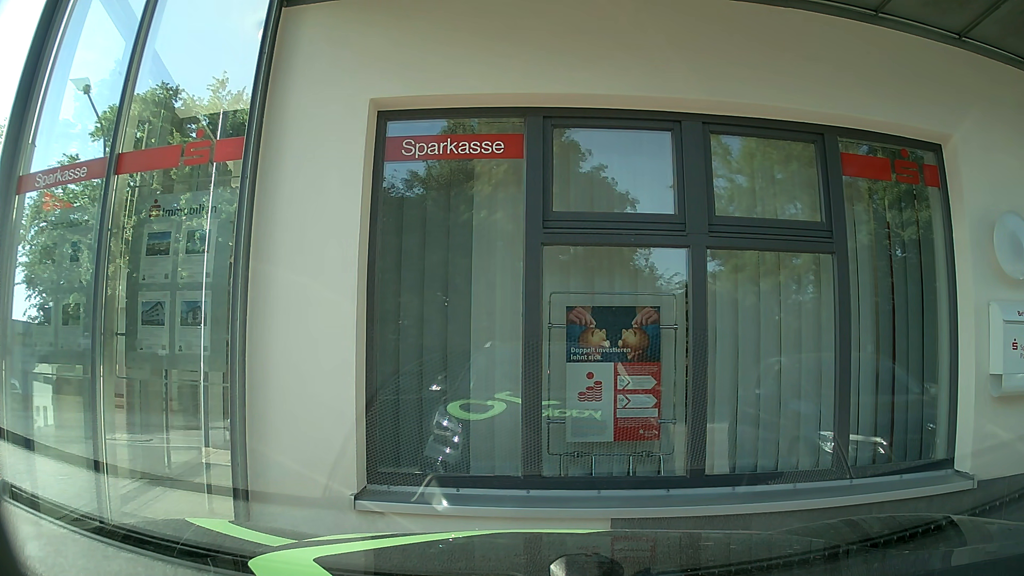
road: unclassified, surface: asphalt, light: Day
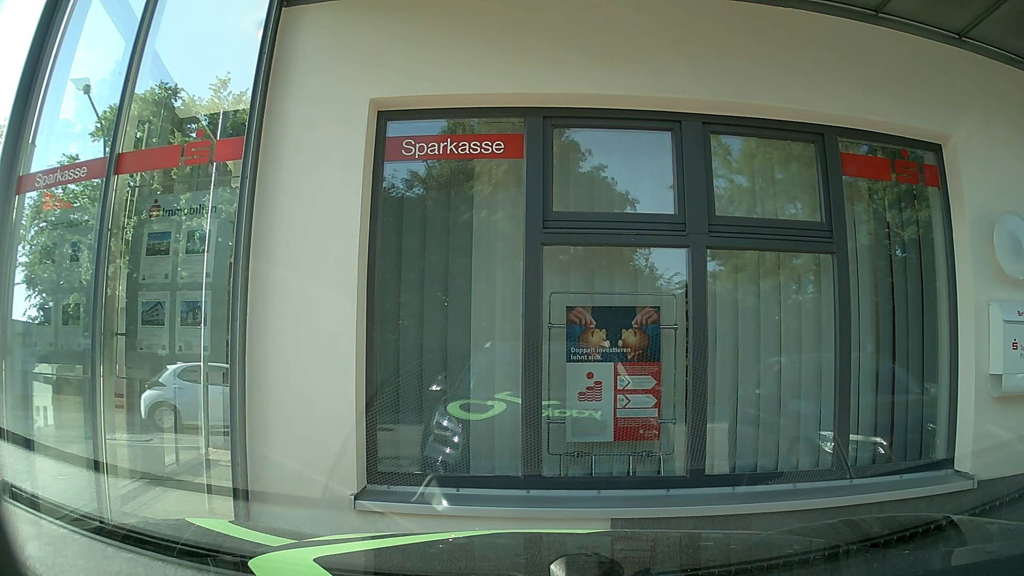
(0.0, 0.0) m; 0°
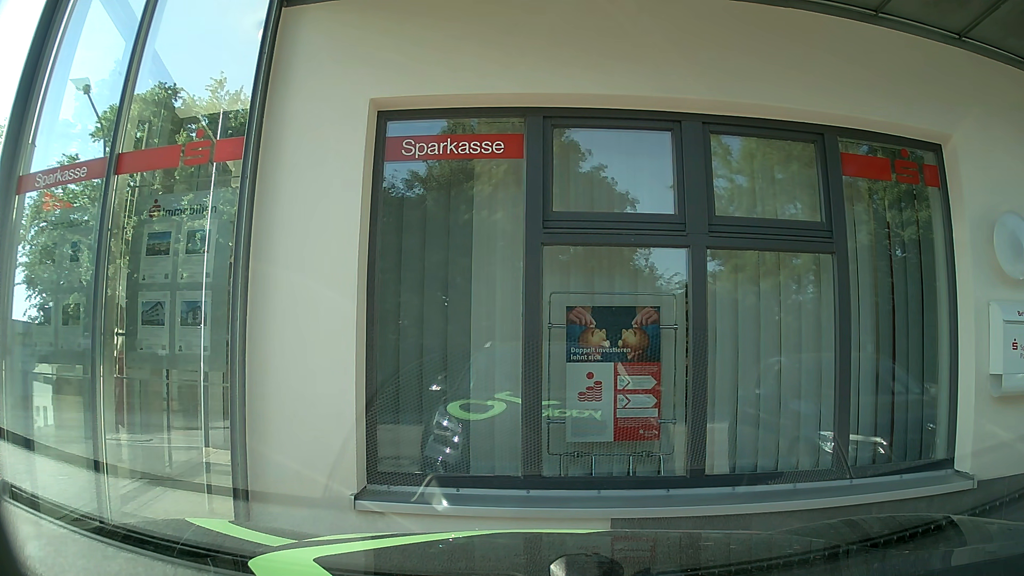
(0.0, 0.0) m; 0°
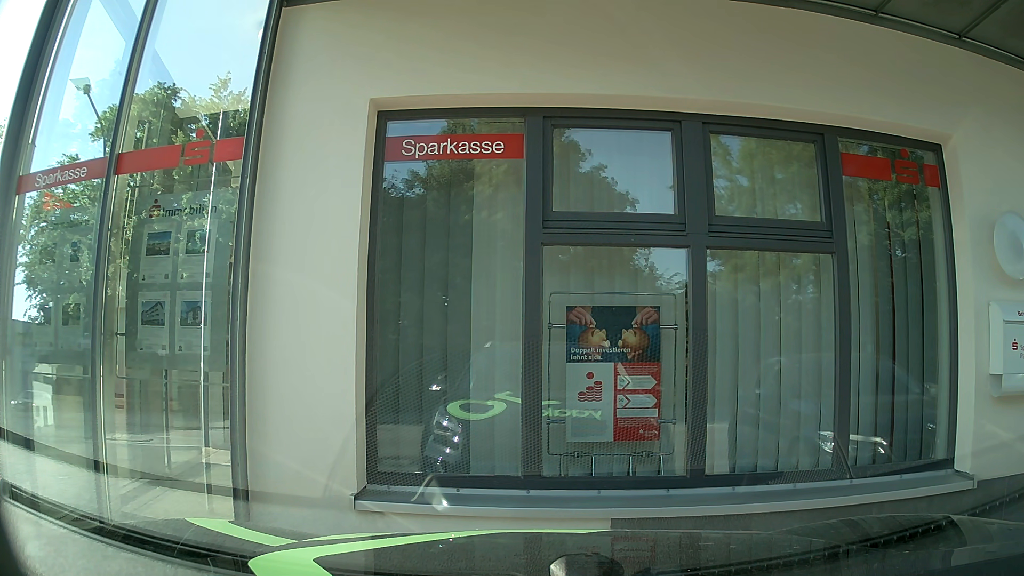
(0.0, 0.0) m; 0°
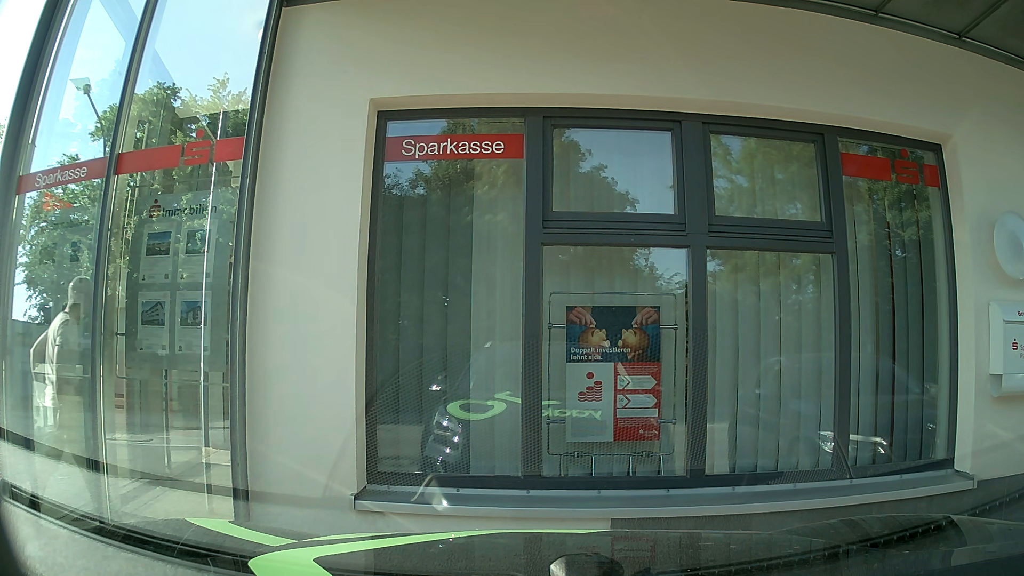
(0.0, 0.0) m; 0°
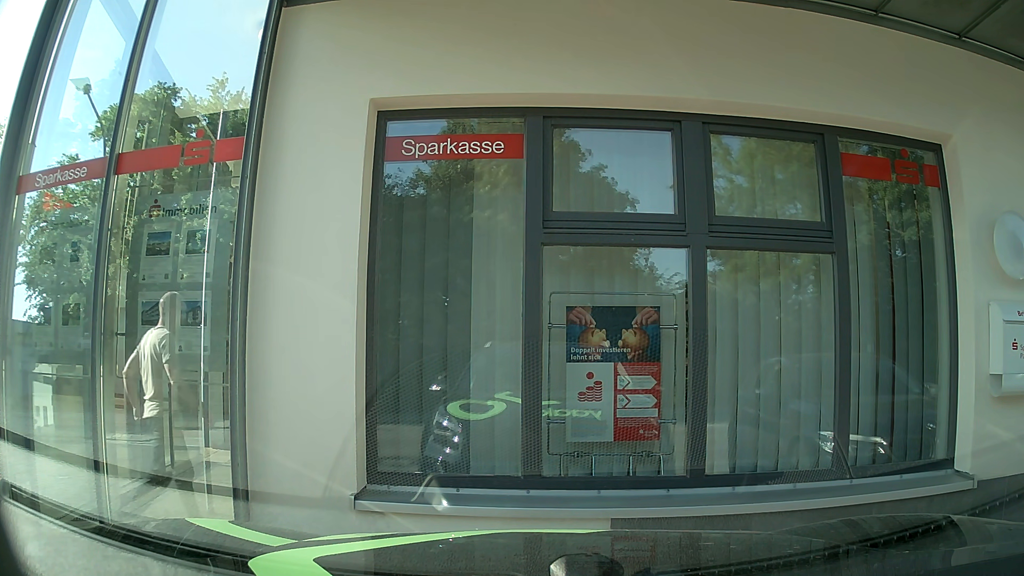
(0.0, 0.0) m; 0°
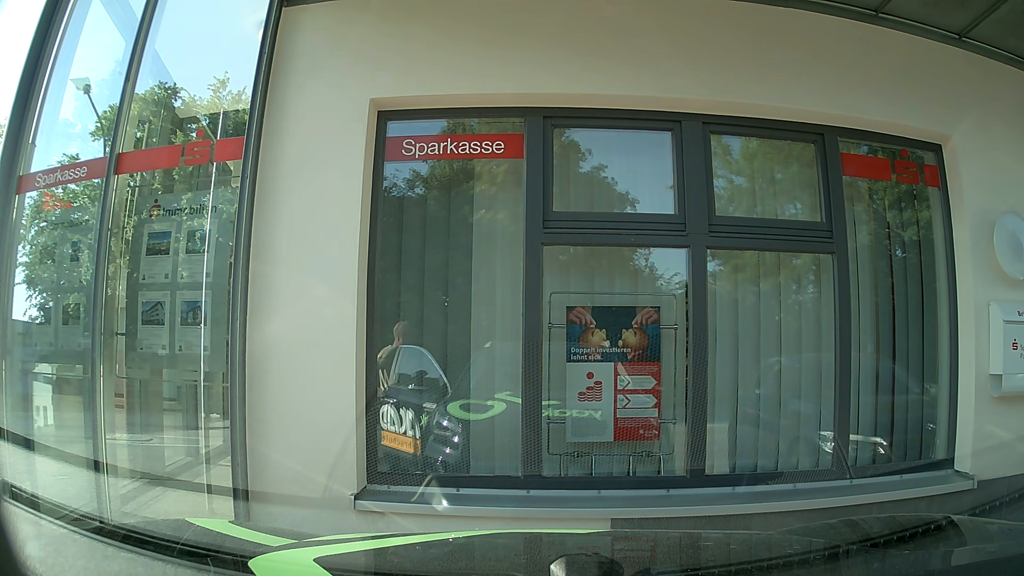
(0.0, 0.0) m; 0°
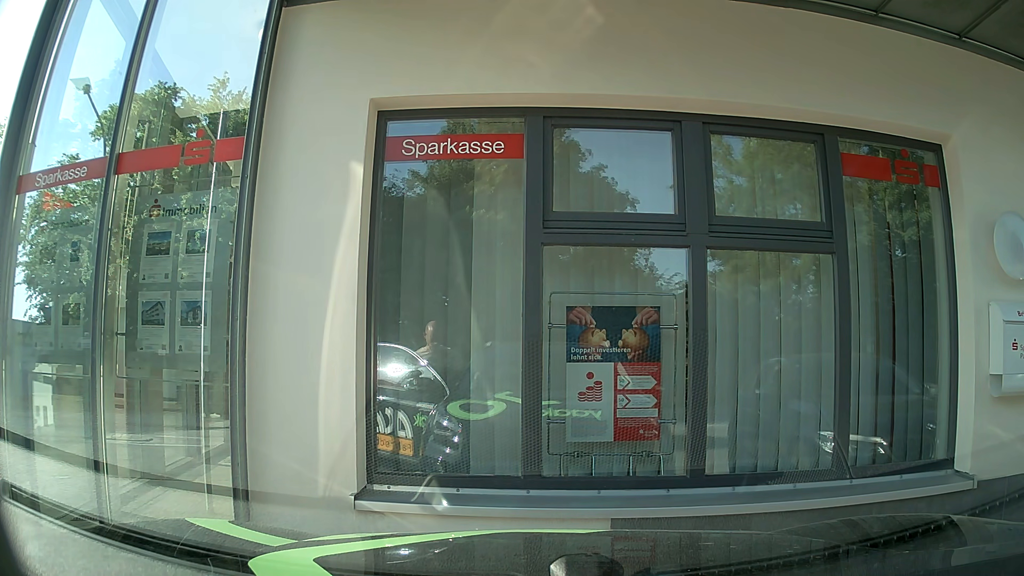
(0.0, 0.0) m; 0°
